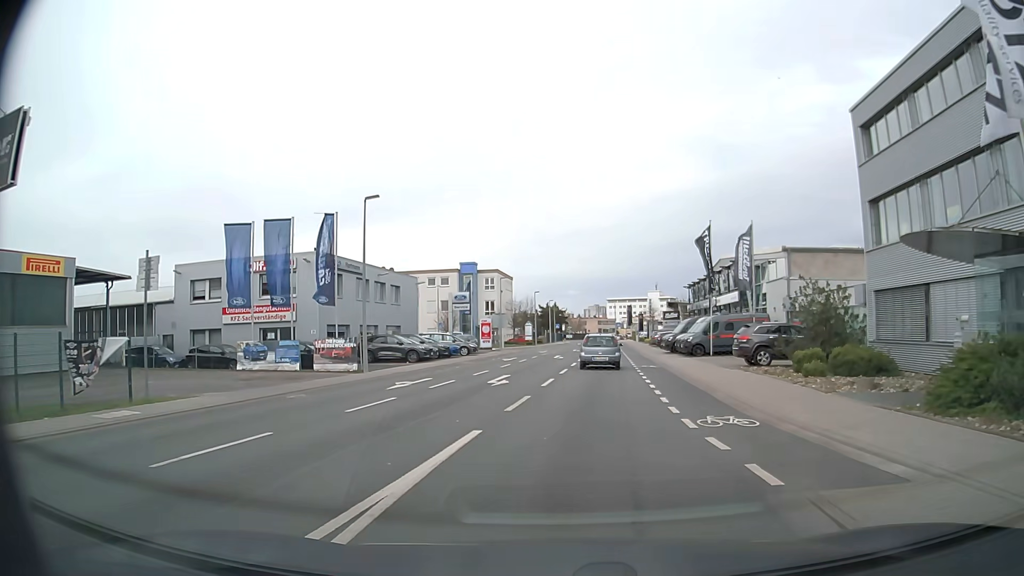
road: tertiary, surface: asphalt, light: Day
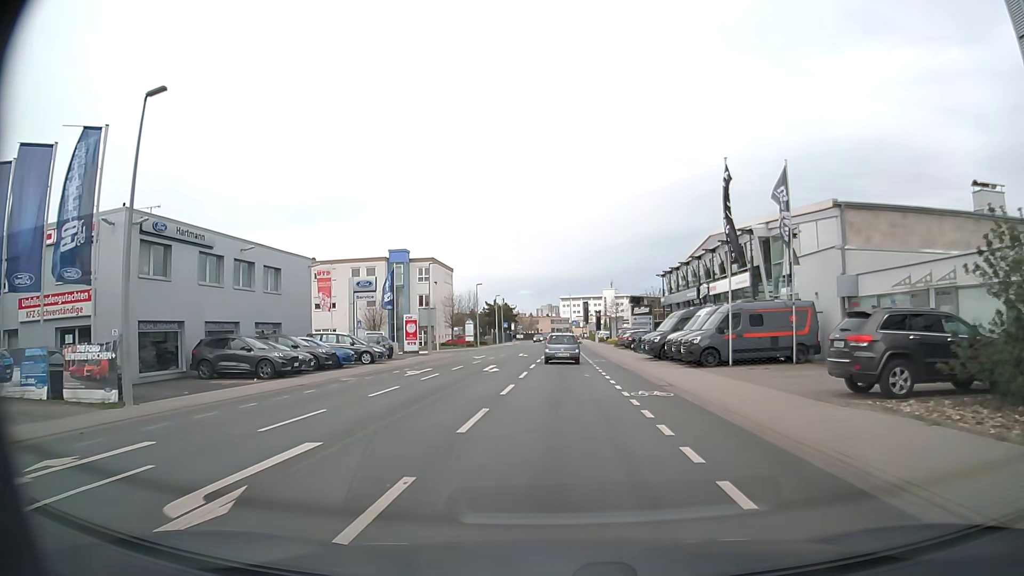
(+0.9, +14.9) m; +5°
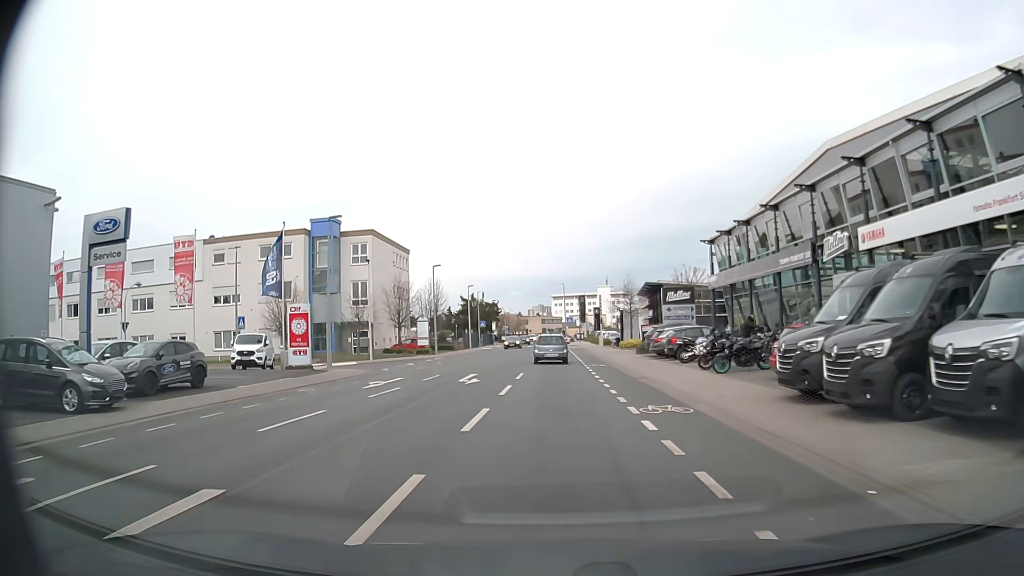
(+0.2, +24.2) m; +1°
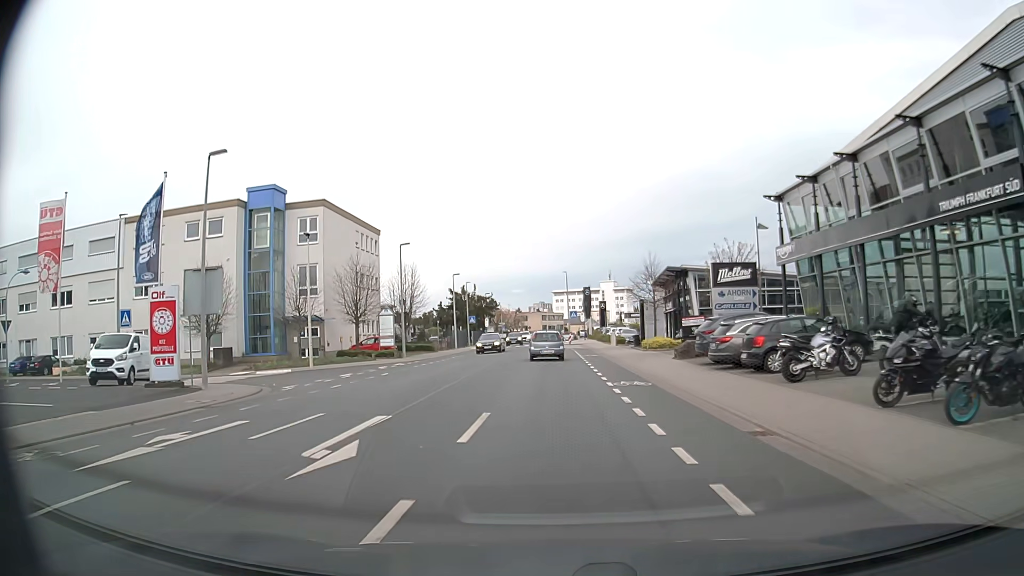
(0.0, +13.0) m; 0°
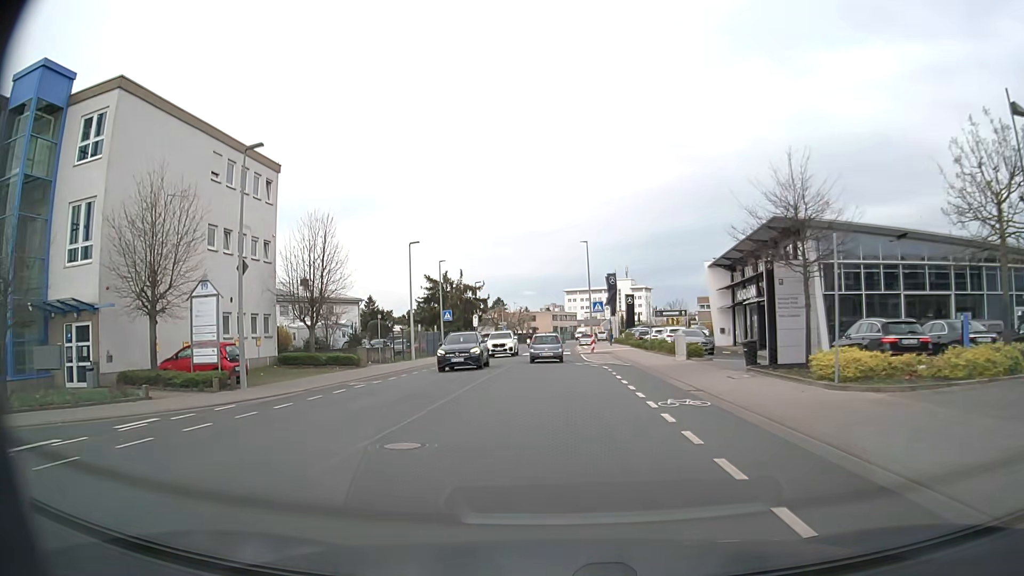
(-0.1, +25.6) m; -1°
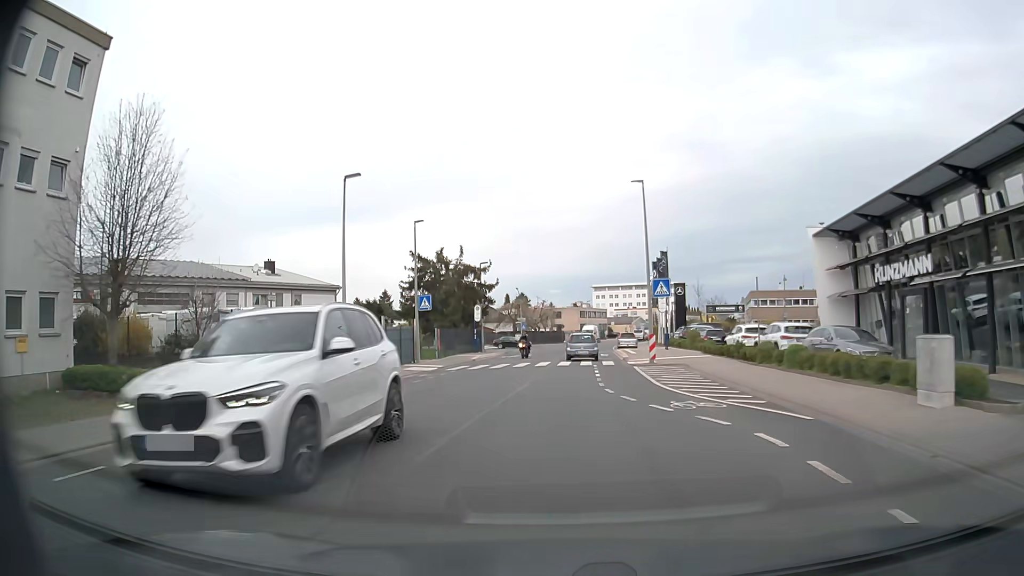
(-0.3, +18.8) m; -2°
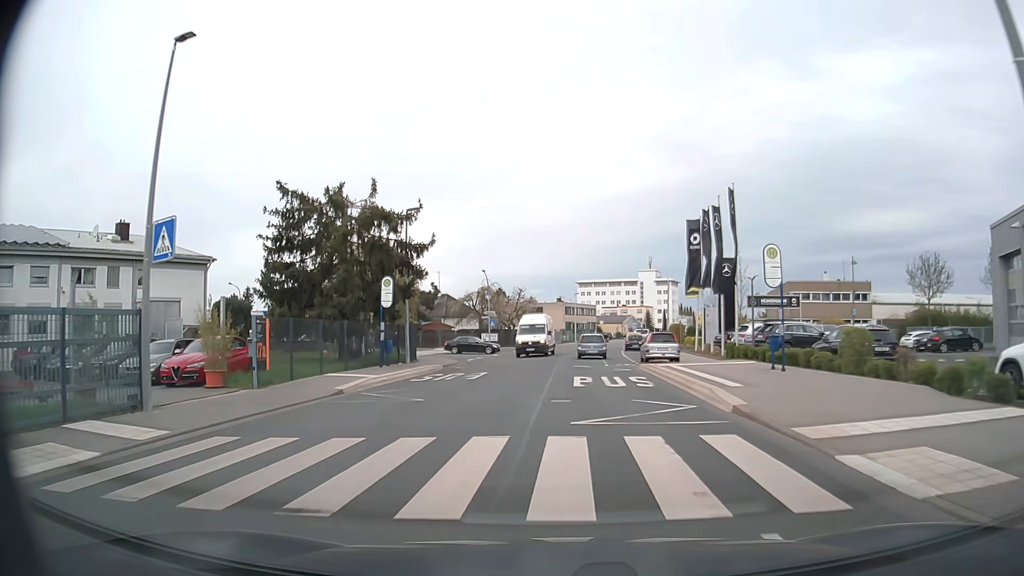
(+0.1, +24.6) m; +2°
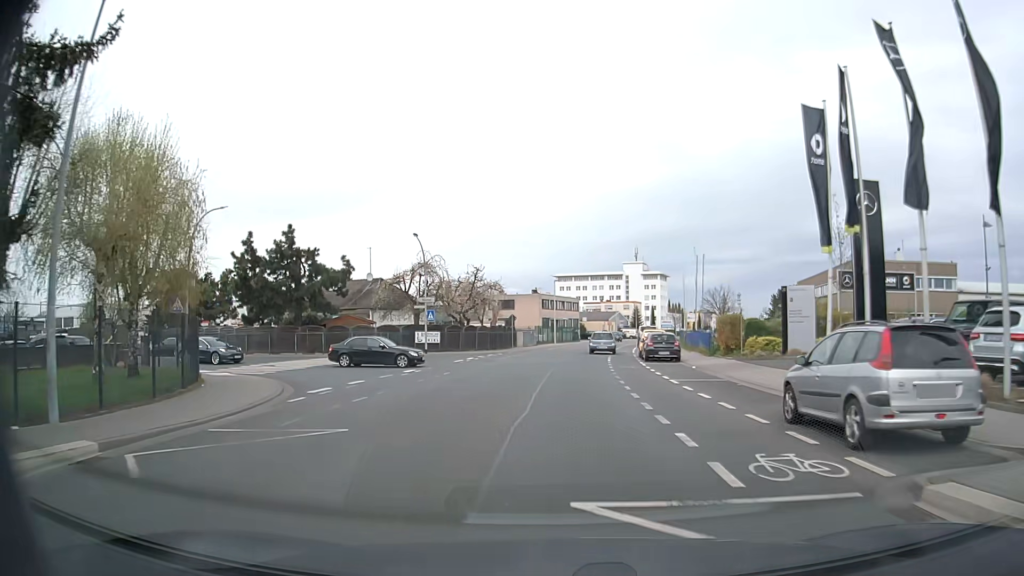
(+0.4, +24.1) m; +2°
(0, +10) (0, +20) (+1, +30) (+2, +40) (+3, +50) (+4, +60) (+5, +70) (+7, +80) (+9, +89) (+11, +99) m
